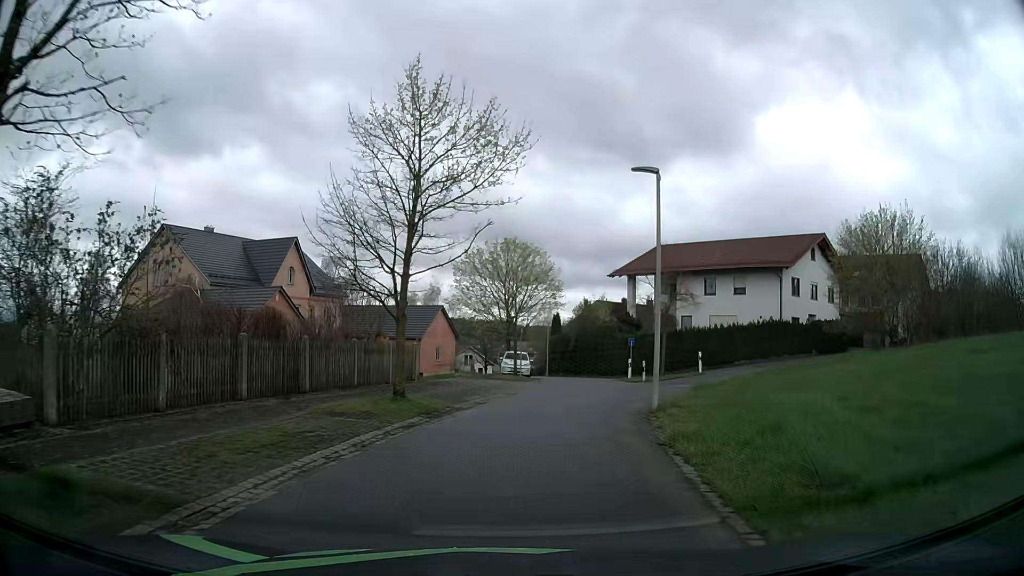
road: residential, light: Day
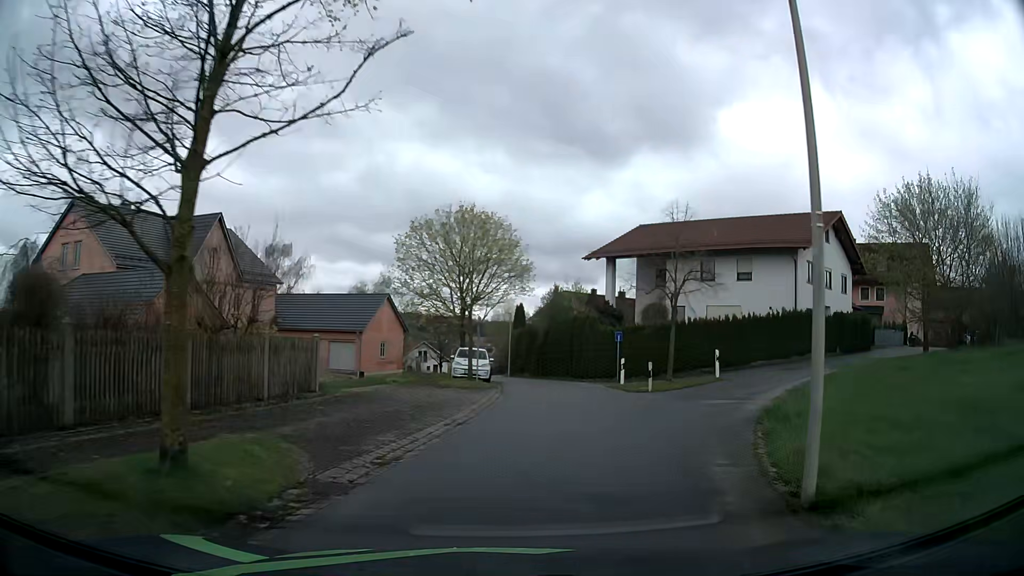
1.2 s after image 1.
(+0.2, +8.7) m; +3°
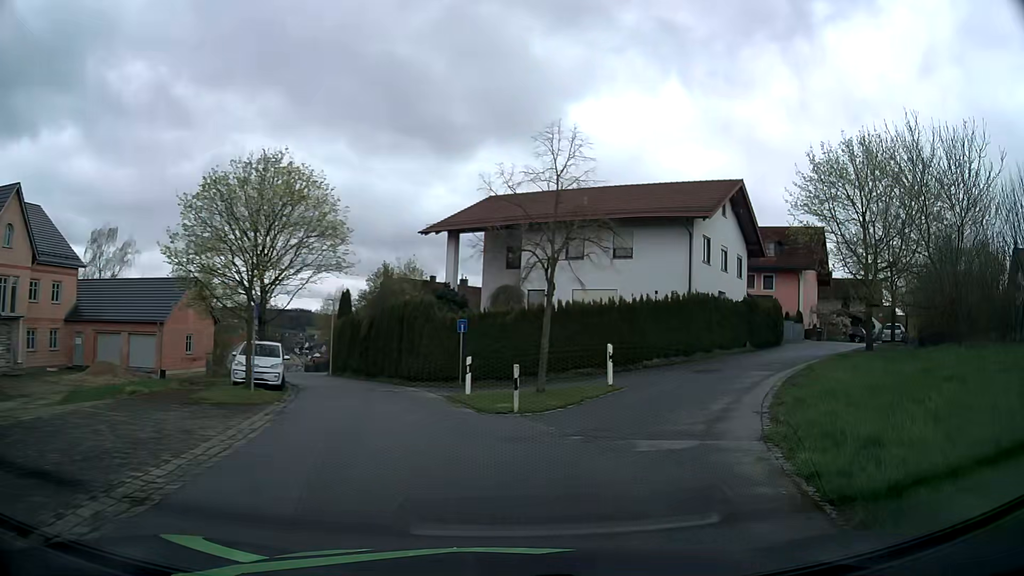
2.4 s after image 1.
(+0.8, +8.3) m; +13°
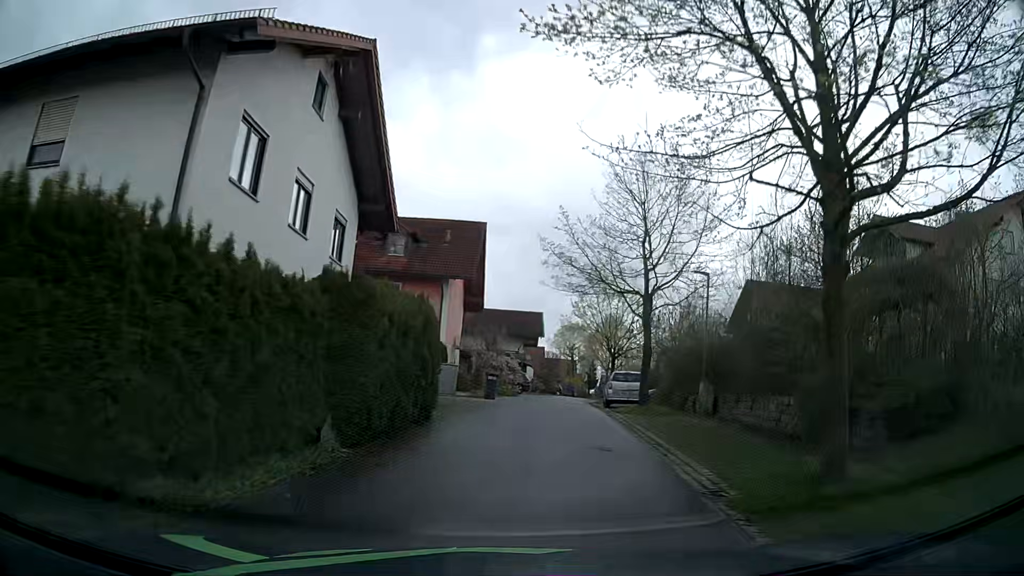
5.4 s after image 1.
(+7.2, +20.3) m; +35°
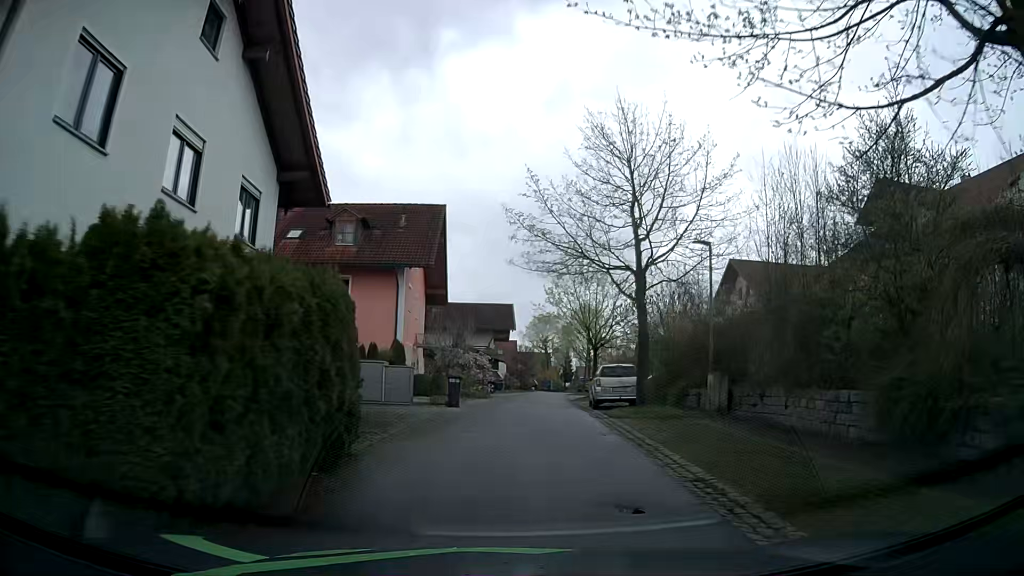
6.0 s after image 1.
(+0.1, +4.4) m; +2°
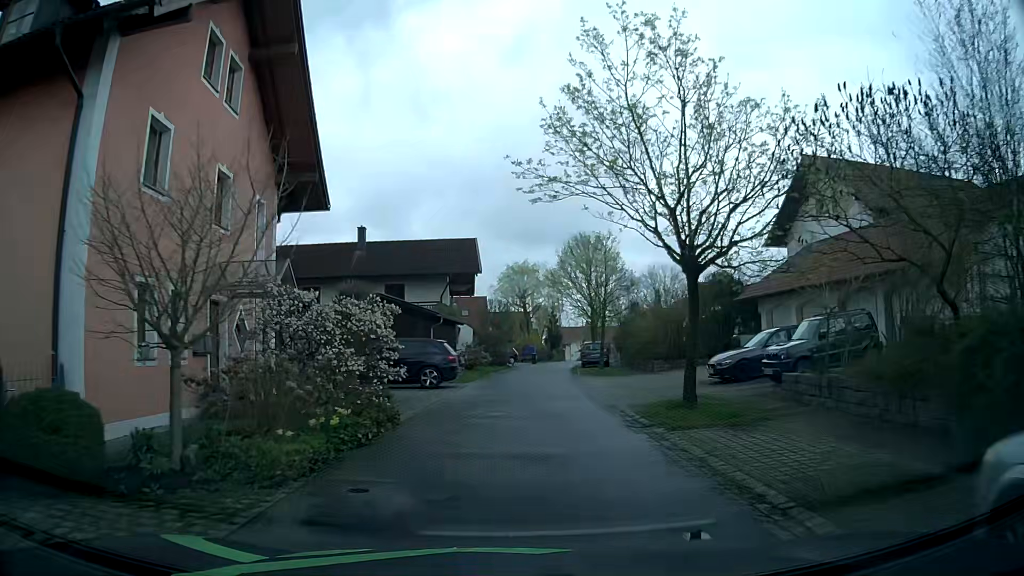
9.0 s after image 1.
(+0.5, +22.9) m; +2°
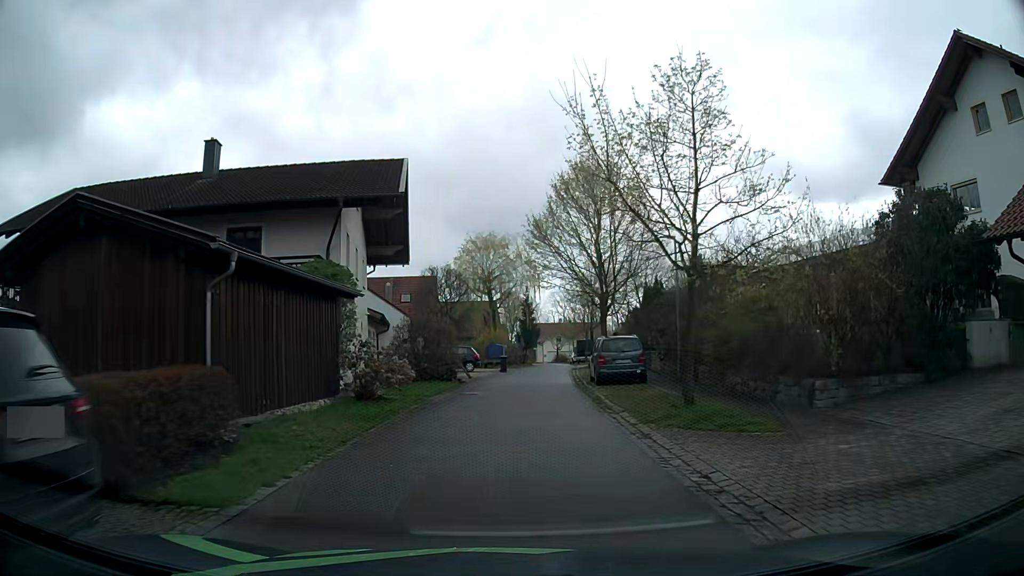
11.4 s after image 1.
(+0.6, +19.8) m; +3°
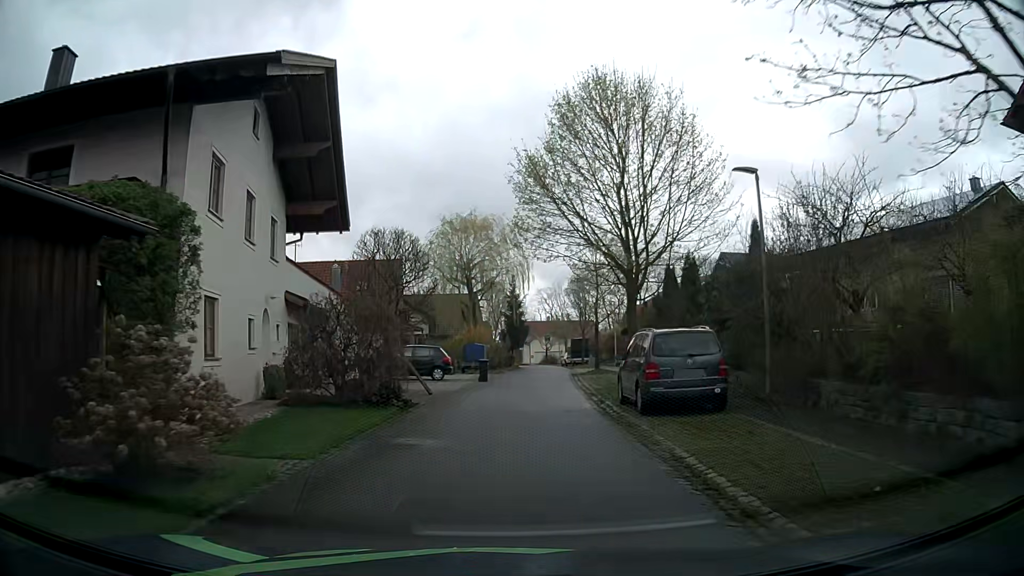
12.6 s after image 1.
(+0.1, +9.9) m; +2°
(0, +10) (0, +20) (+1, +30) (+1, +40) (+2, +50) (+2, +60) (+3, +70) (+3, +80) (+2, +90) (0, +100) m
